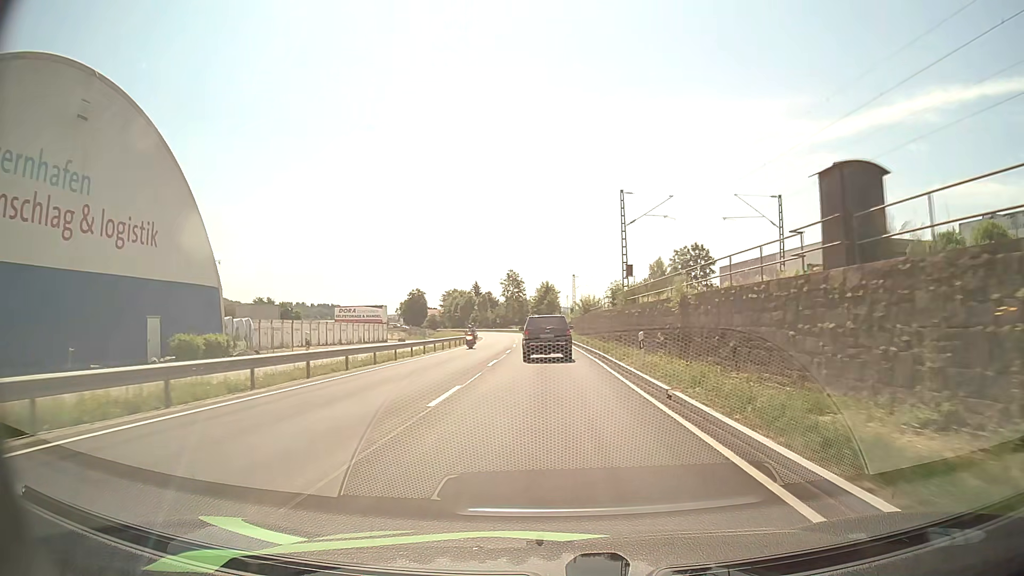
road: primary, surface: asphalt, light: Day
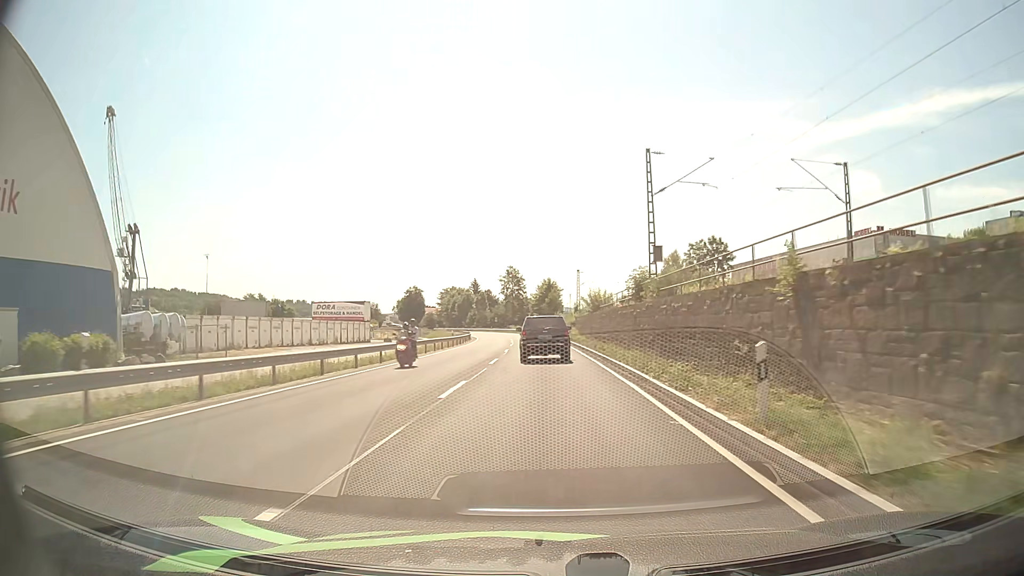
(0.0, +10.8) m; 0°
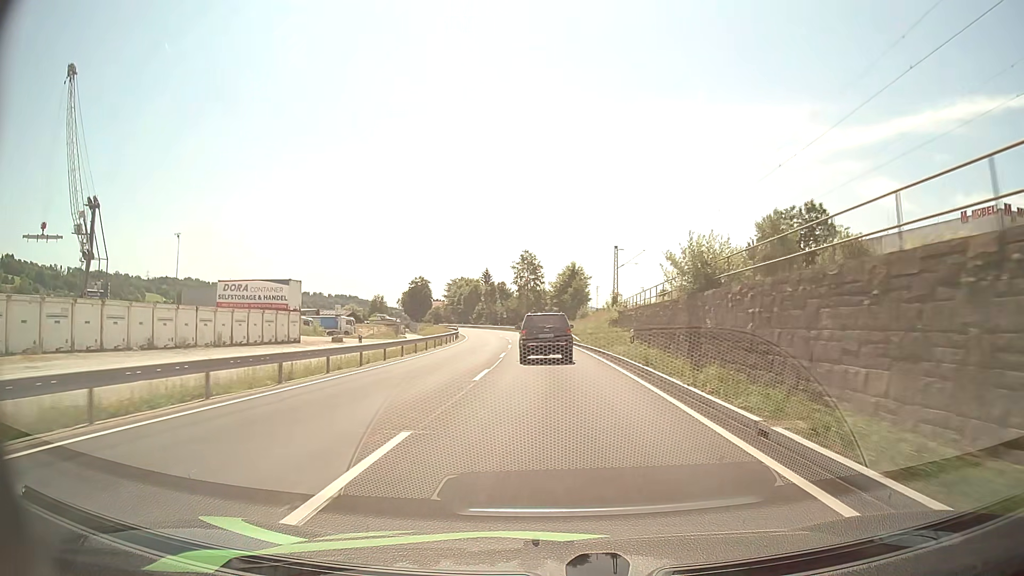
(-0.5, +32.5) m; -2°
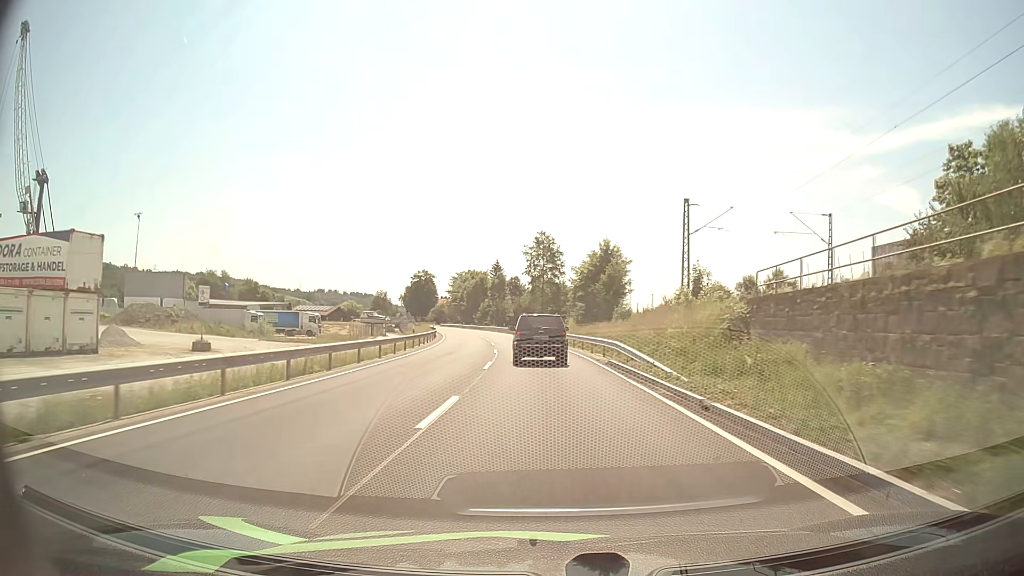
(-0.4, +31.6) m; -2°
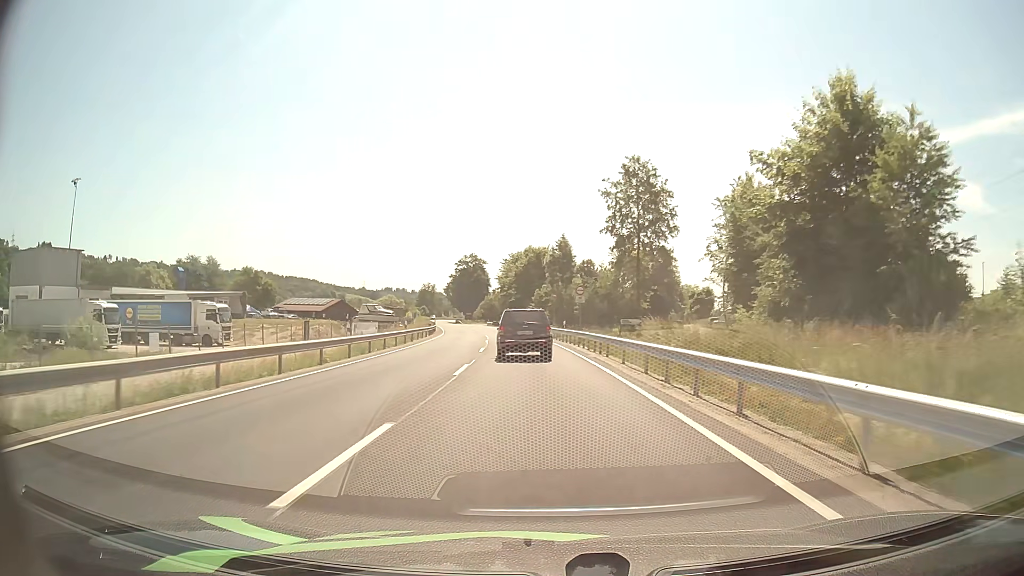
(-2.3, +52.2) m; -6°
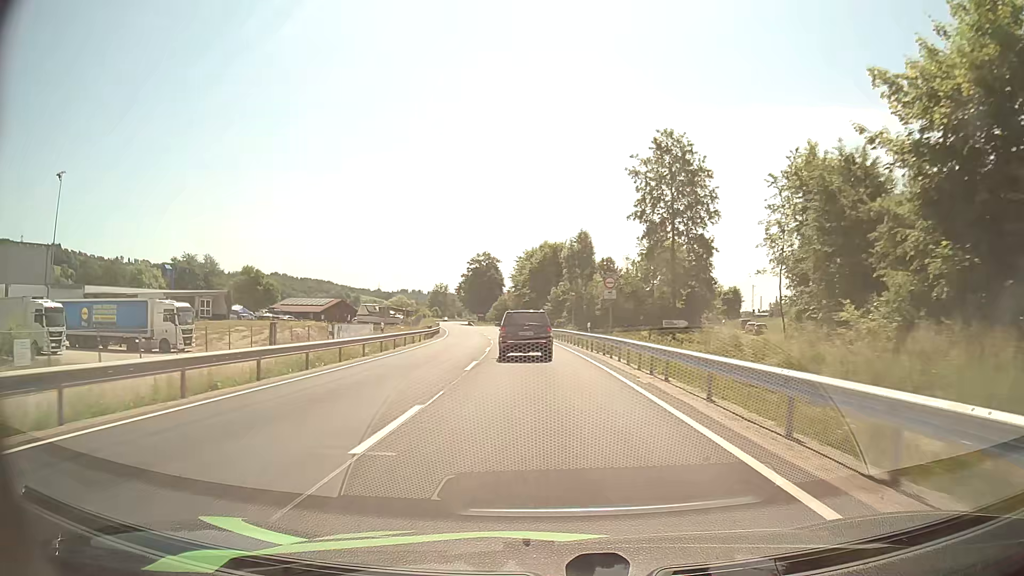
(-0.1, +9.9) m; -1°
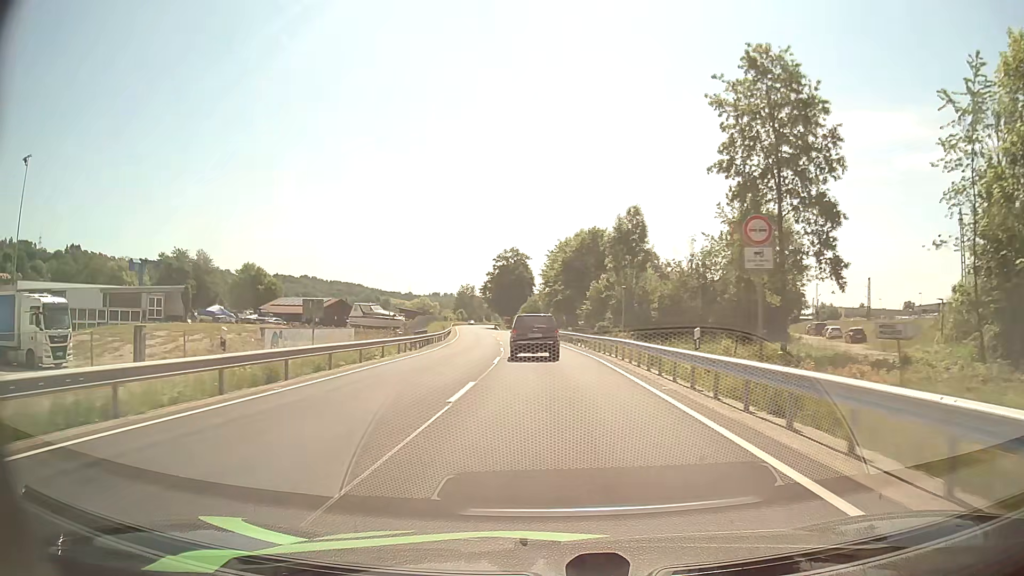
(-0.5, +19.0) m; -3°
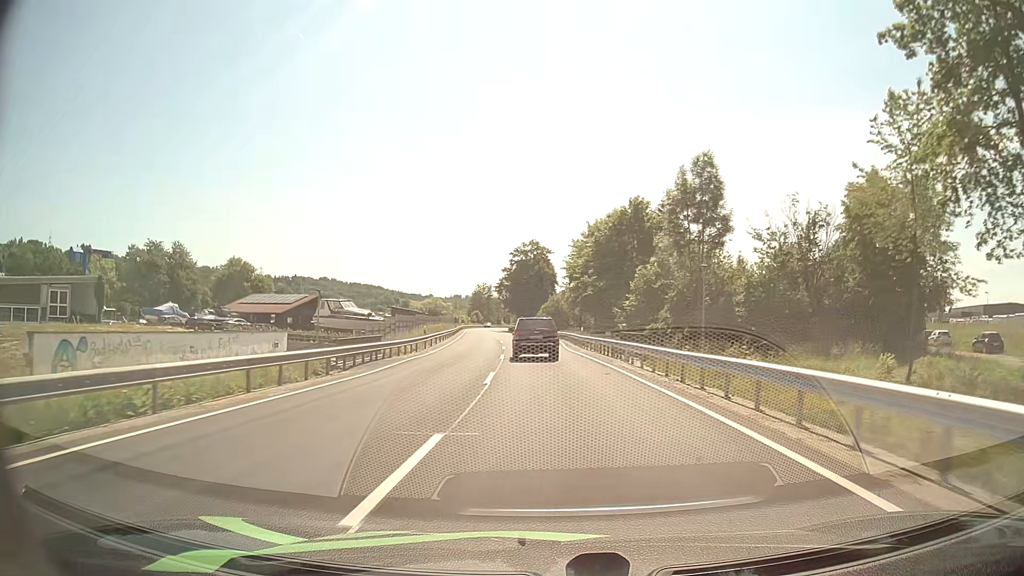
(-0.4, +19.6) m; -2°
(0, +10) (0, +20) (-1, +30) (-1, +40) (-2, +50) (-3, +60) (-4, +70) (-5, +80) (-6, +90) (-7, +100) m
